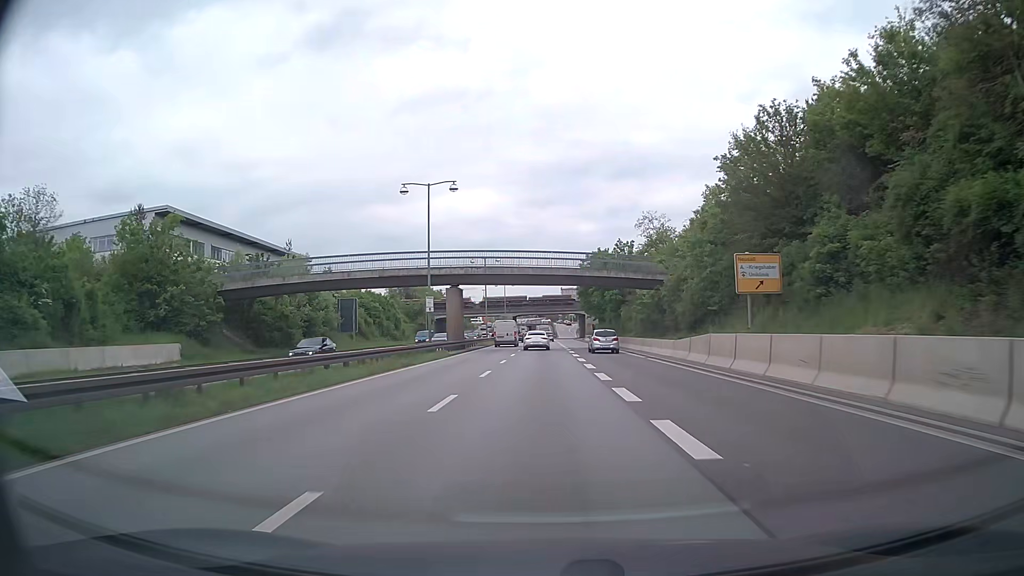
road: trunk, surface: asphalt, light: Day
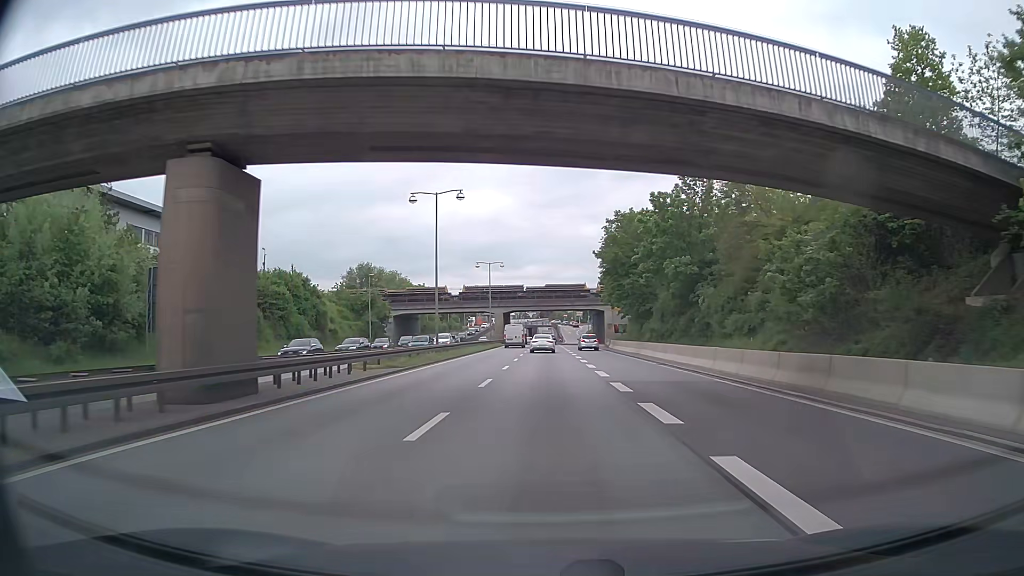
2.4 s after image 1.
(-0.2, +38.9) m; 0°
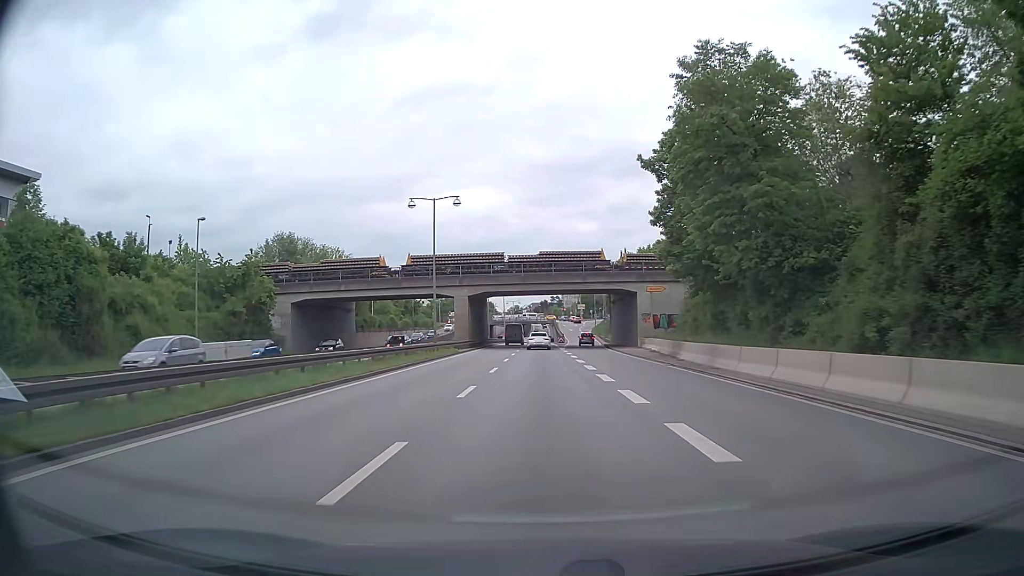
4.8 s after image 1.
(-0.2, +39.2) m; 0°
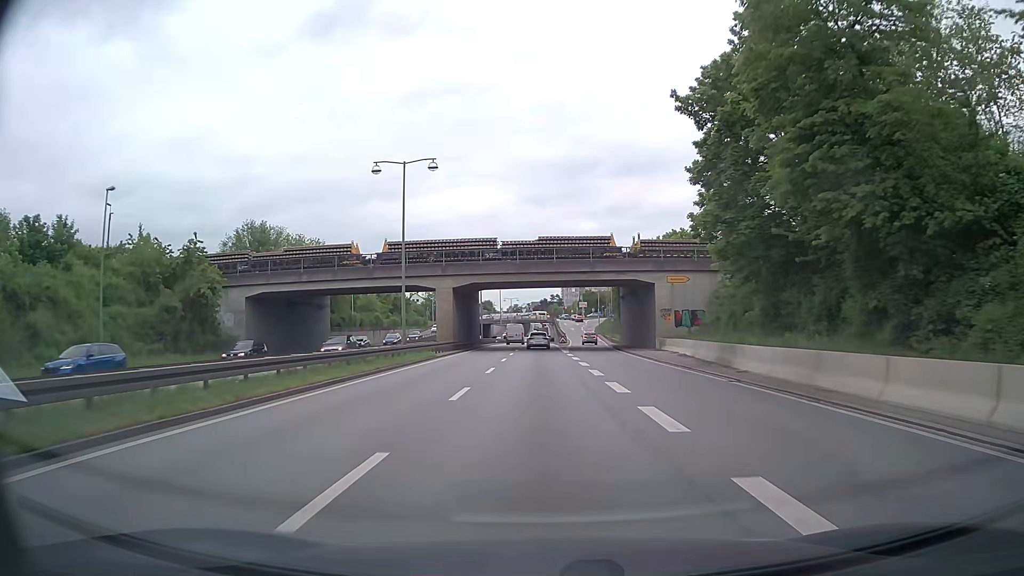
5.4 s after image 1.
(0.0, +9.8) m; 0°
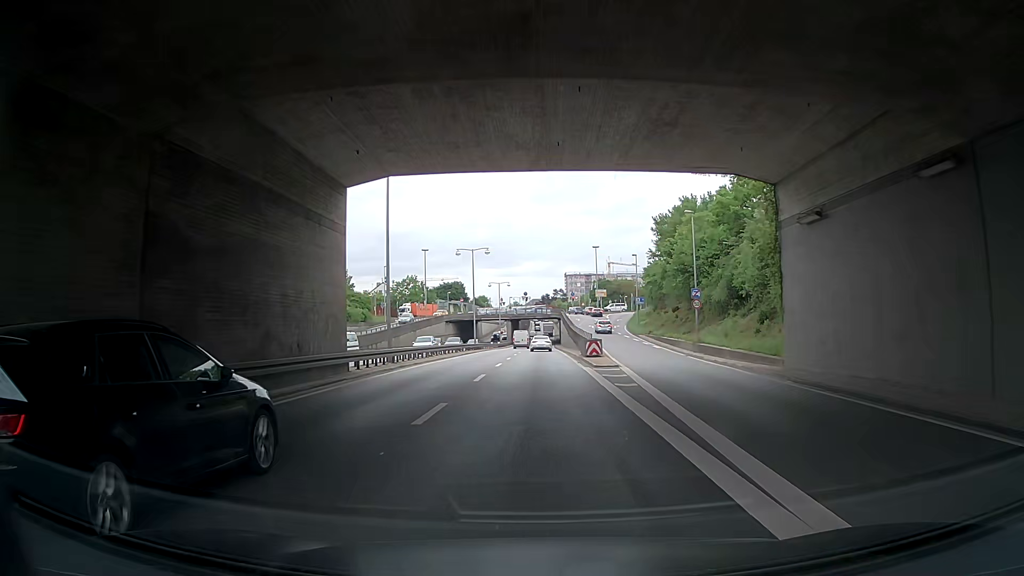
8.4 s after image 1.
(-0.1, +48.5) m; 0°
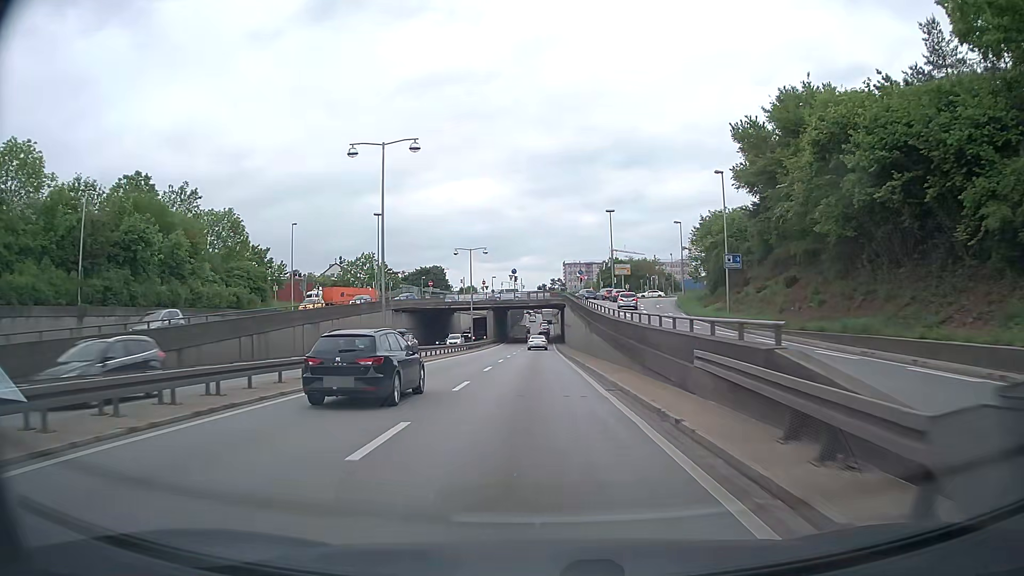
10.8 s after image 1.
(+0.2, +38.7) m; 0°
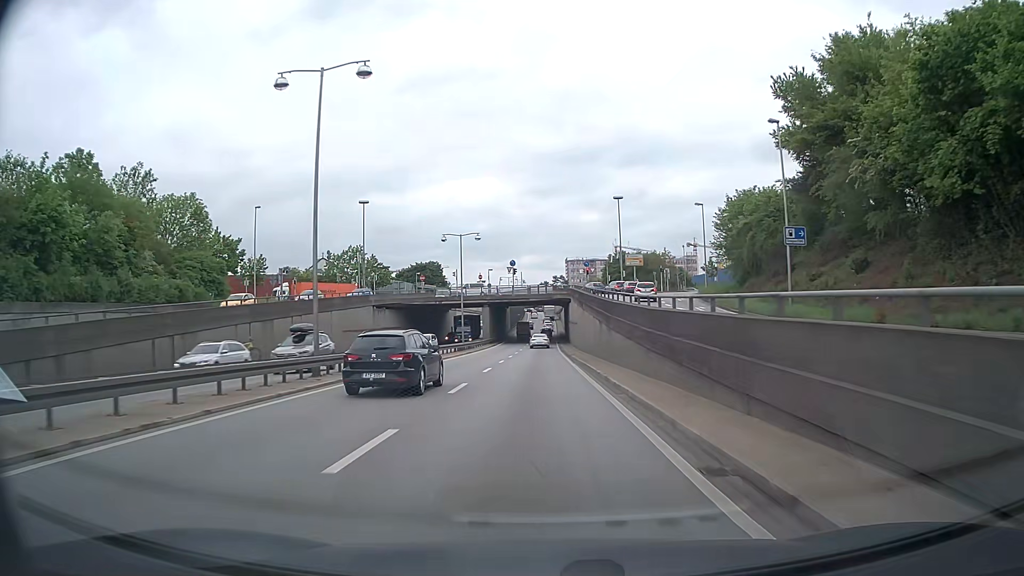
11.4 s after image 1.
(0.0, +9.7) m; 0°
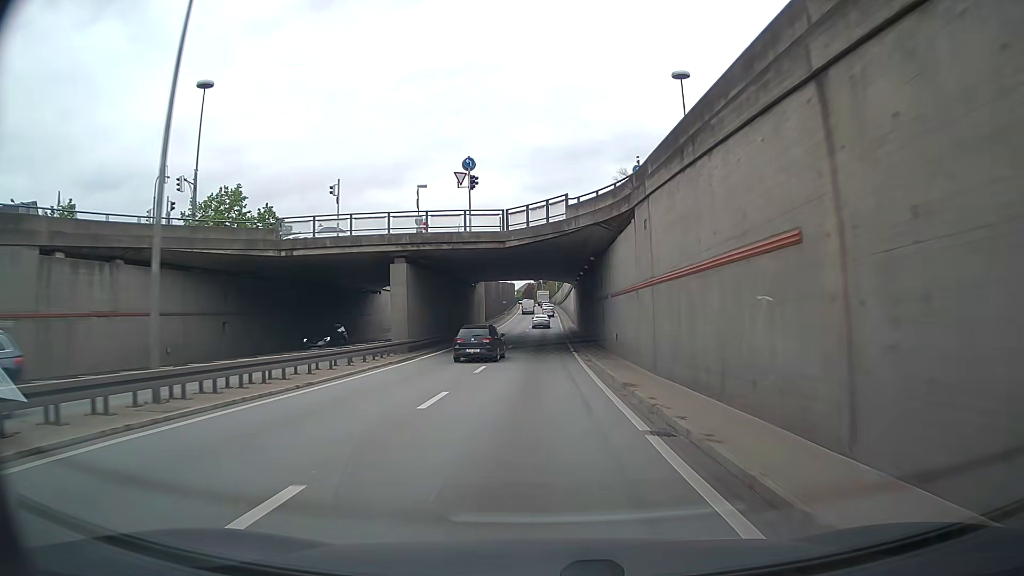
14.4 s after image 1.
(-0.1, +48.6) m; 0°
(0, +10) (0, +20) (0, +30) (0, +40) (0, +50) (0, +60) (0, +70) (0, +80) (+1, +90) (+1, +100) m
